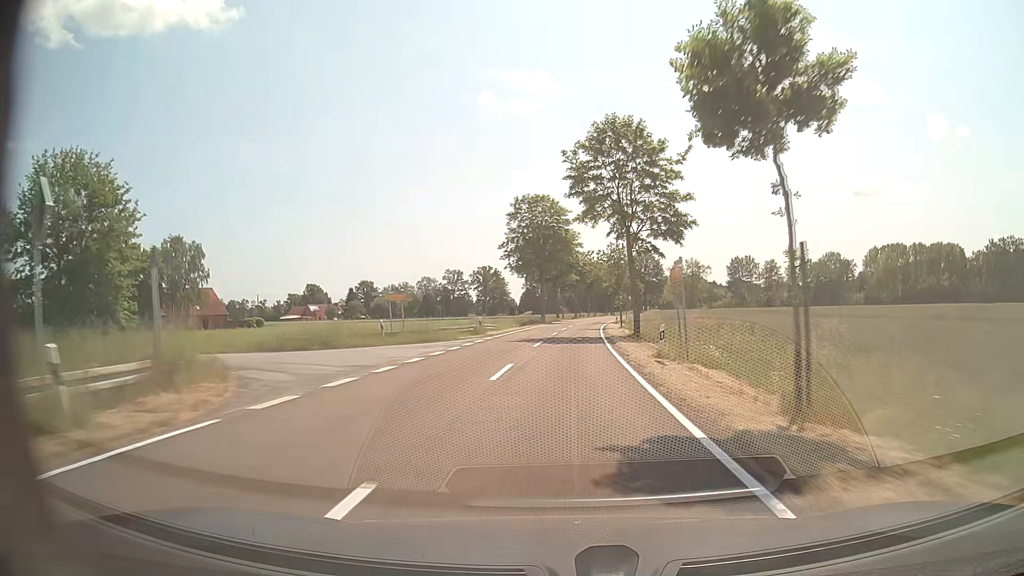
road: tertiary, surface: asphalt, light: Day
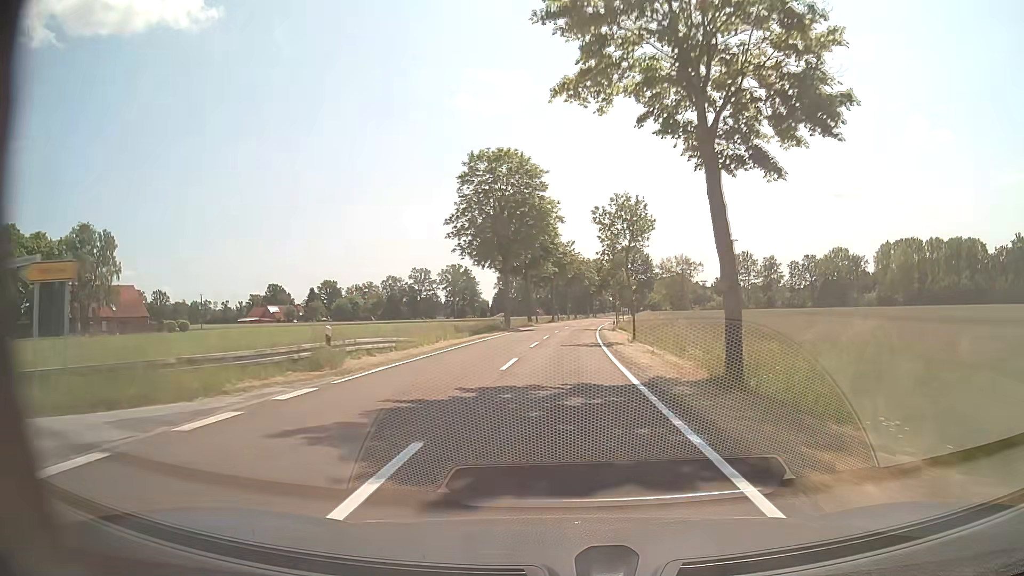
(+0.4, +23.3) m; +2°
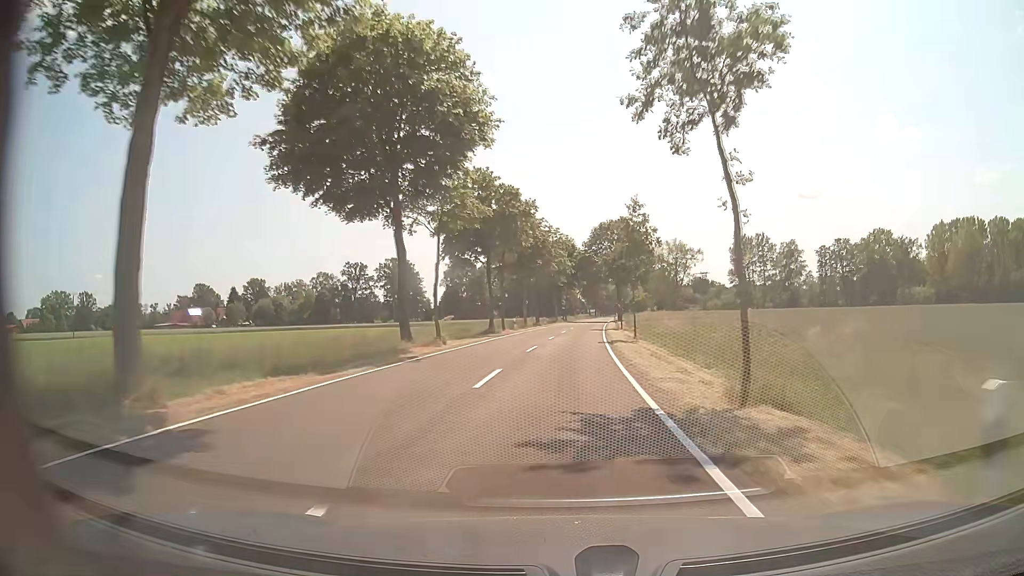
(+1.4, +46.6) m; +3°
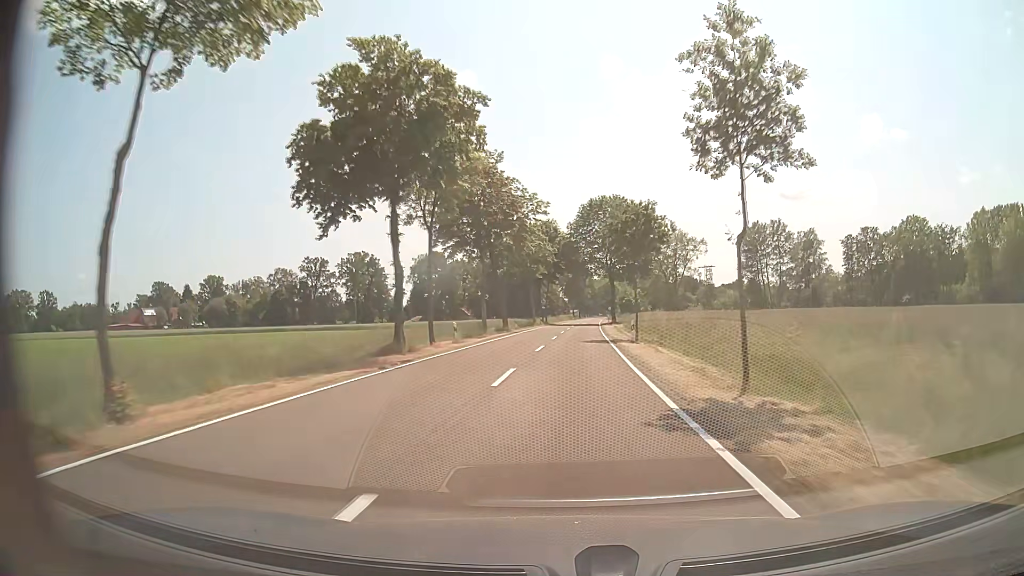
(+0.3, +23.3) m; +2°
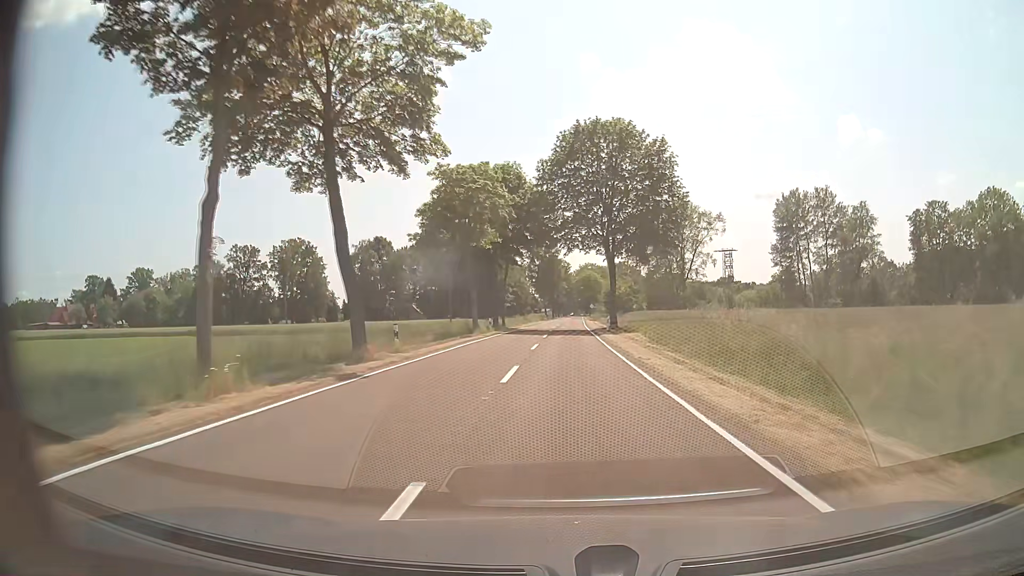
(+0.6, +35.0) m; +2°
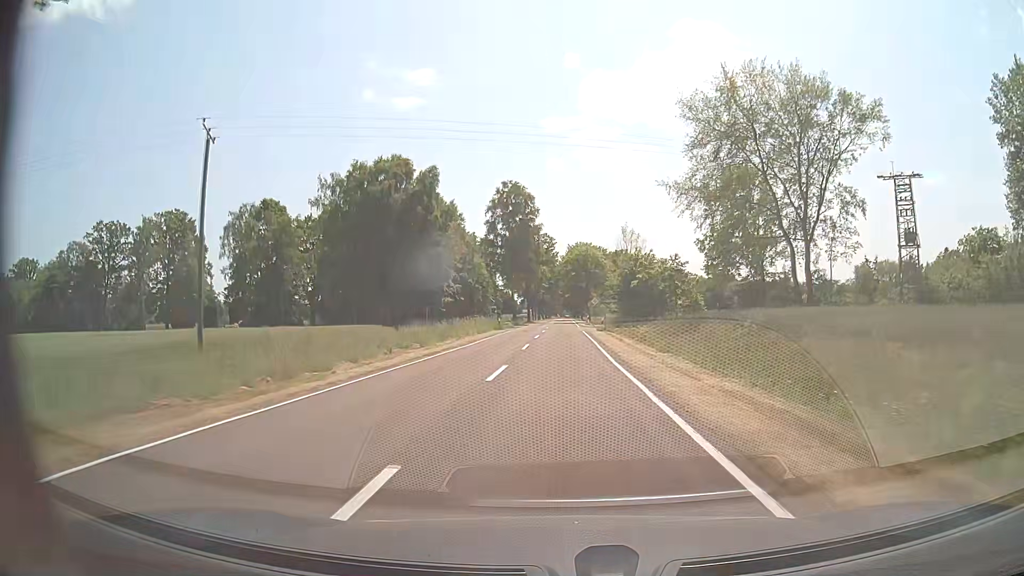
(+1.2, +58.3) m; +2°
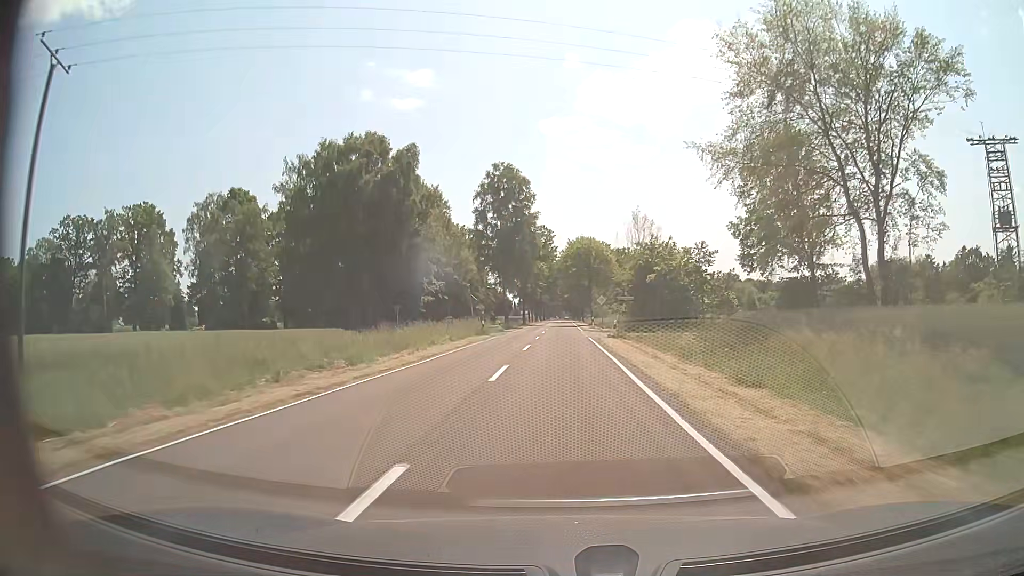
(0.0, +11.7) m; 0°
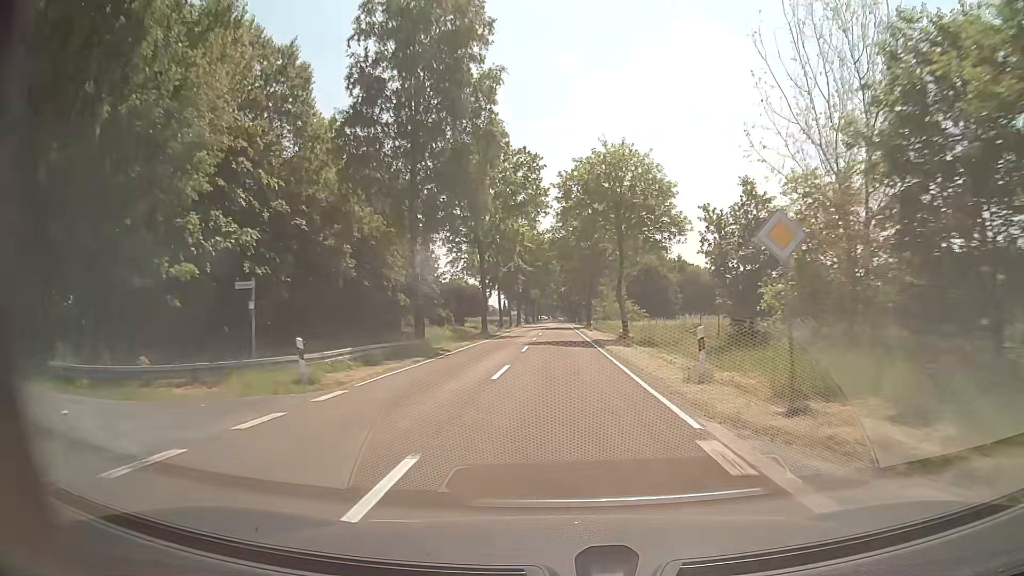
(+0.4, +46.6) m; +1°
(0, +10) (0, +20) (0, +30) (0, +40) (0, +50) (0, +60) (0, +70) (0, +80) (0, +90) (0, +100) m
